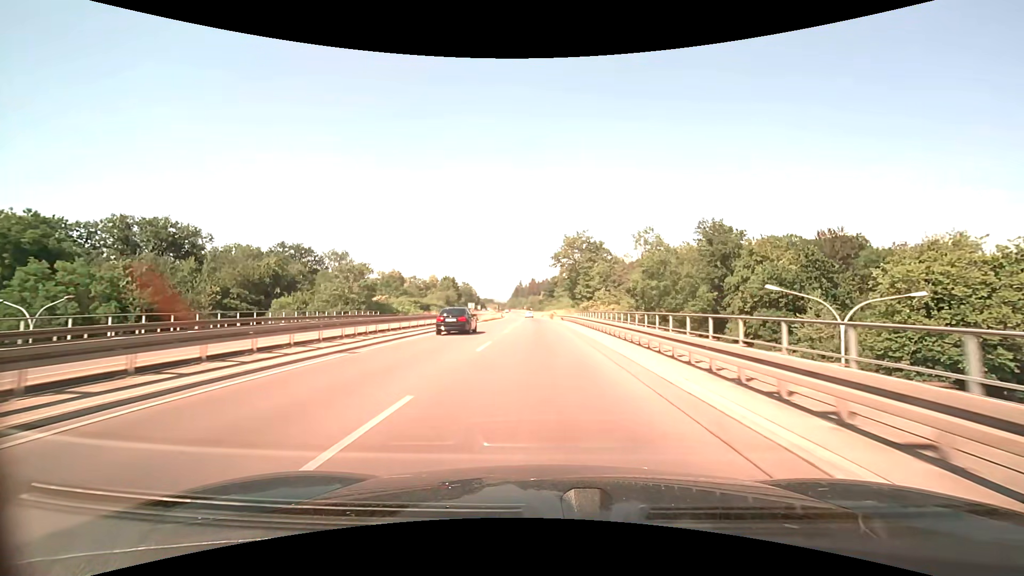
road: trunk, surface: asphalt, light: Day
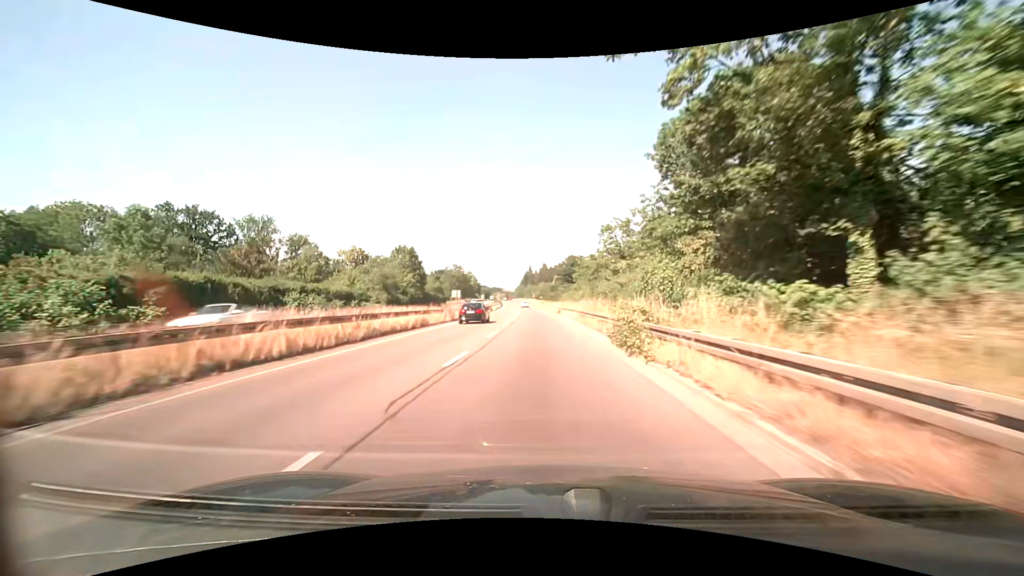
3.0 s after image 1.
(-0.7, +59.0) m; -1°
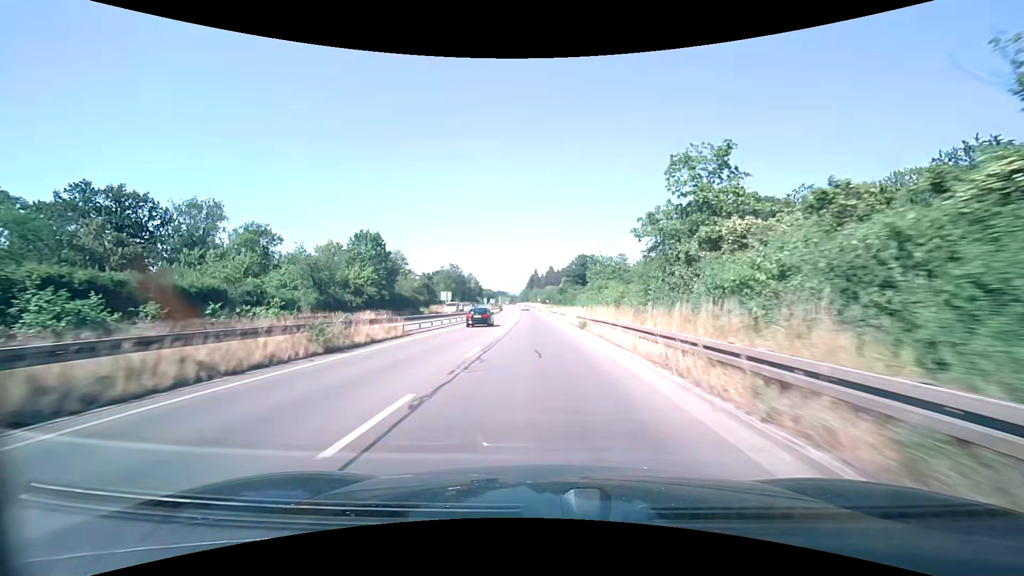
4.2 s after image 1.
(-0.3, +23.8) m; -1°
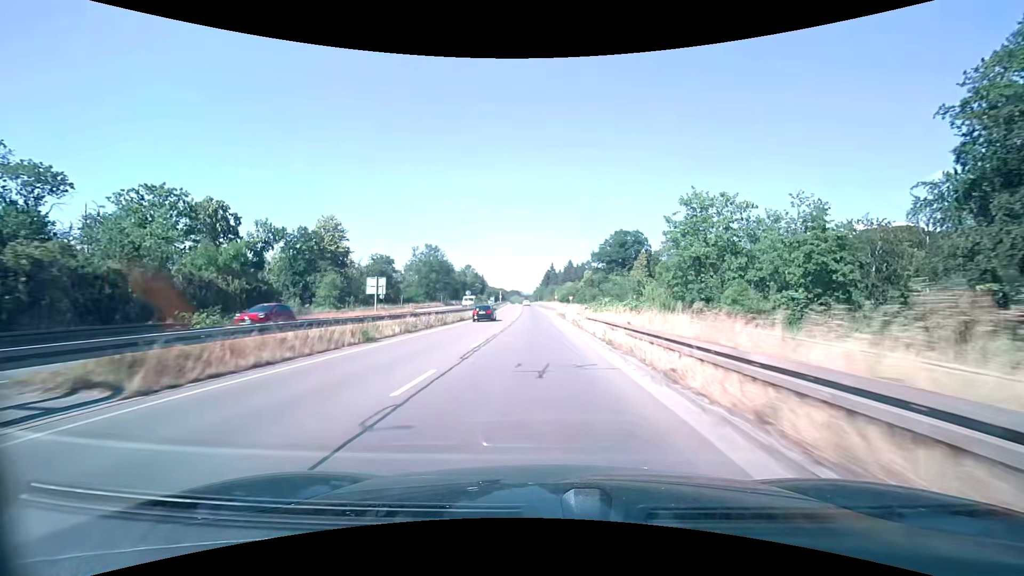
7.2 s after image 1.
(-0.7, +60.1) m; -2°
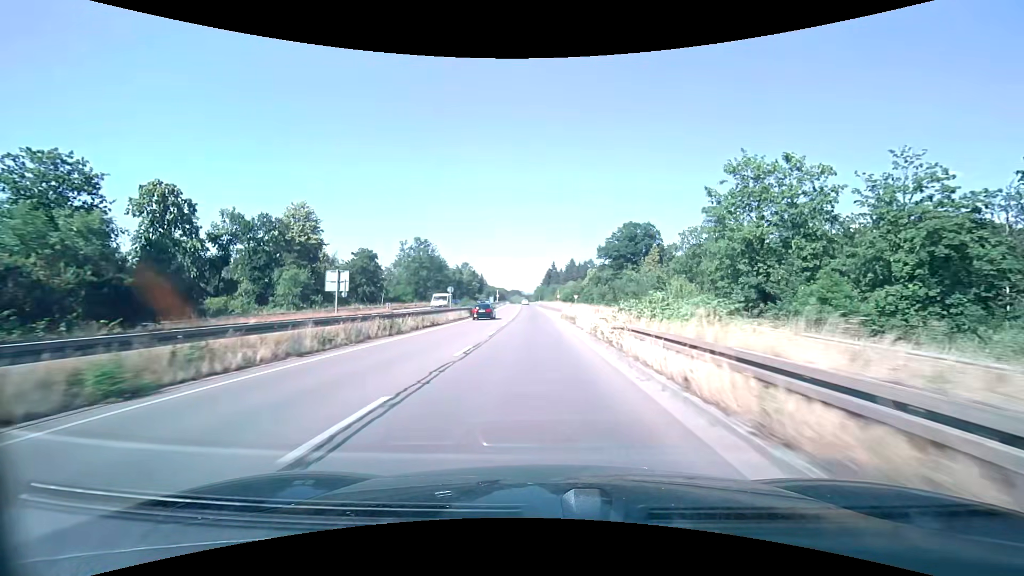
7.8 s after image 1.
(0.0, +12.1) m; 0°
(0, +10) (0, +20) (0, +30) (0, +40) (-1, +50) (-1, +60) (-1, +70) (-1, +80) (-2, +90) (-2, +100) m
